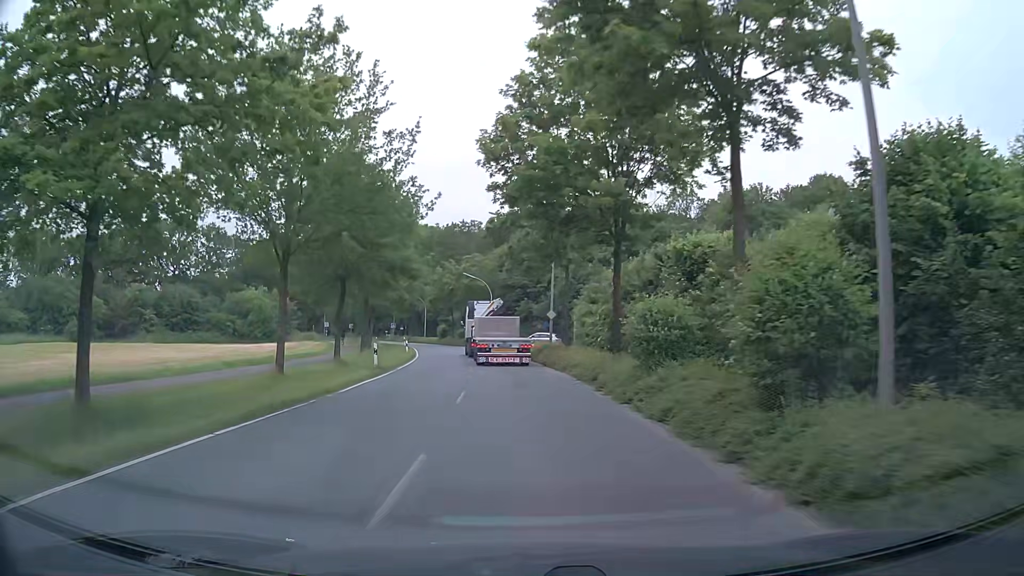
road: secondary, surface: asphalt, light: Day
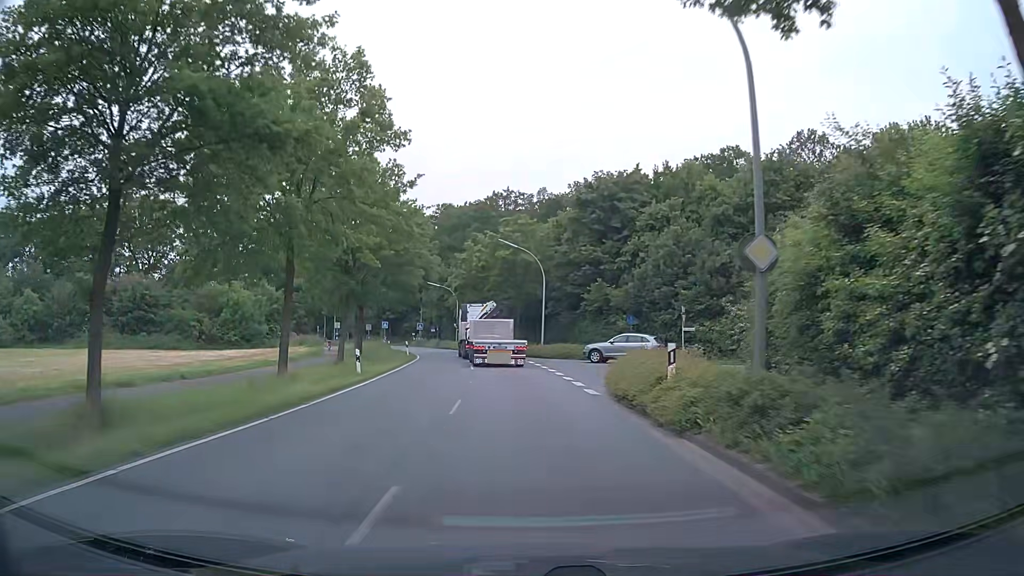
(-1.1, +28.2) m; -5°
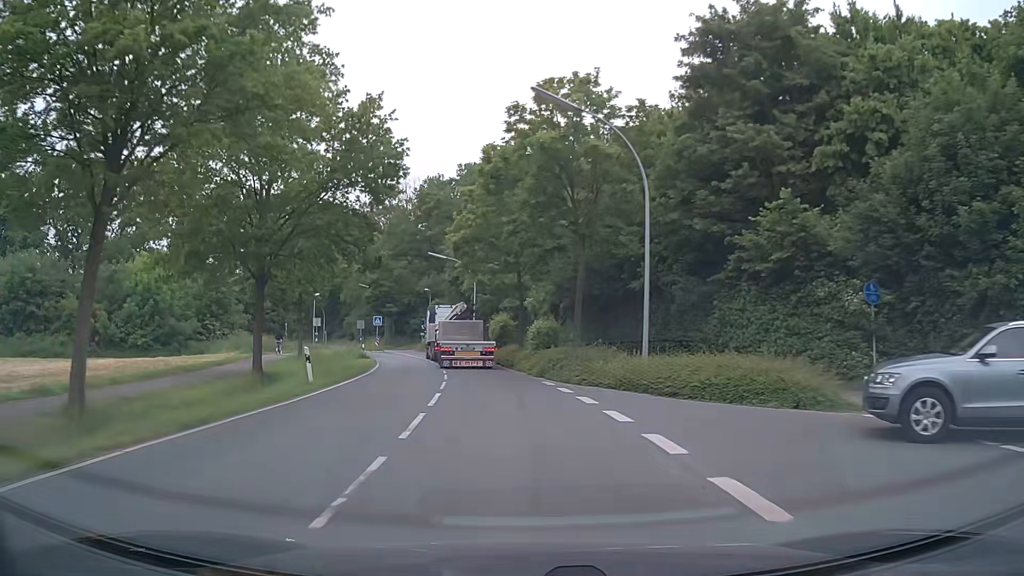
(-0.8, +29.5) m; -4°
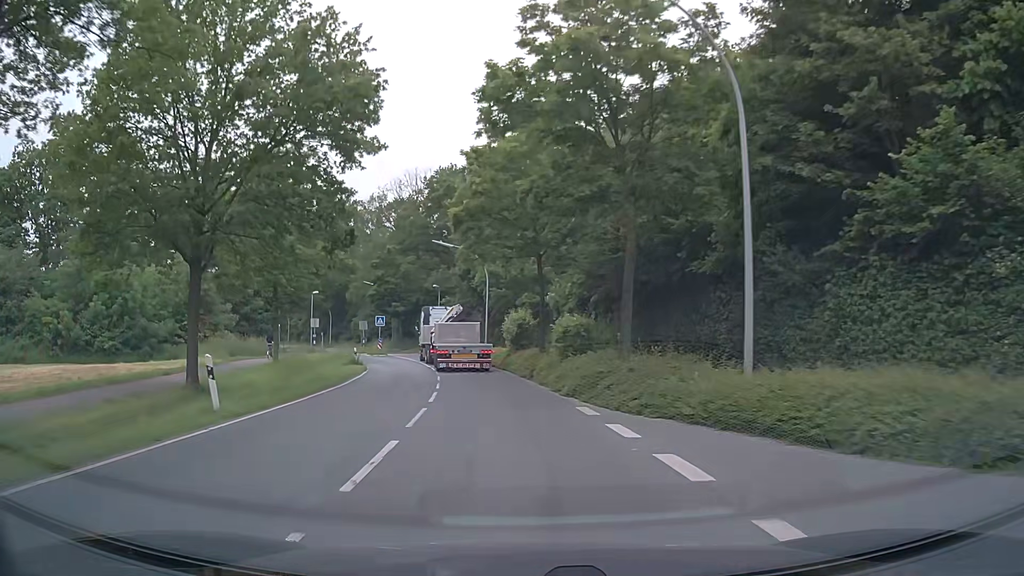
(-0.1, +7.6) m; -2°
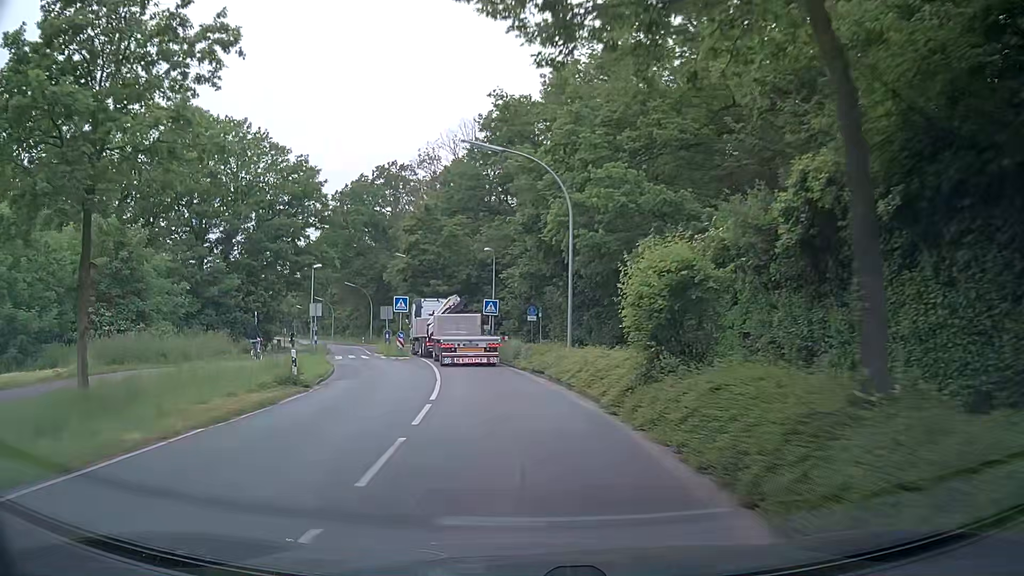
(-1.2, +22.0) m; -6°
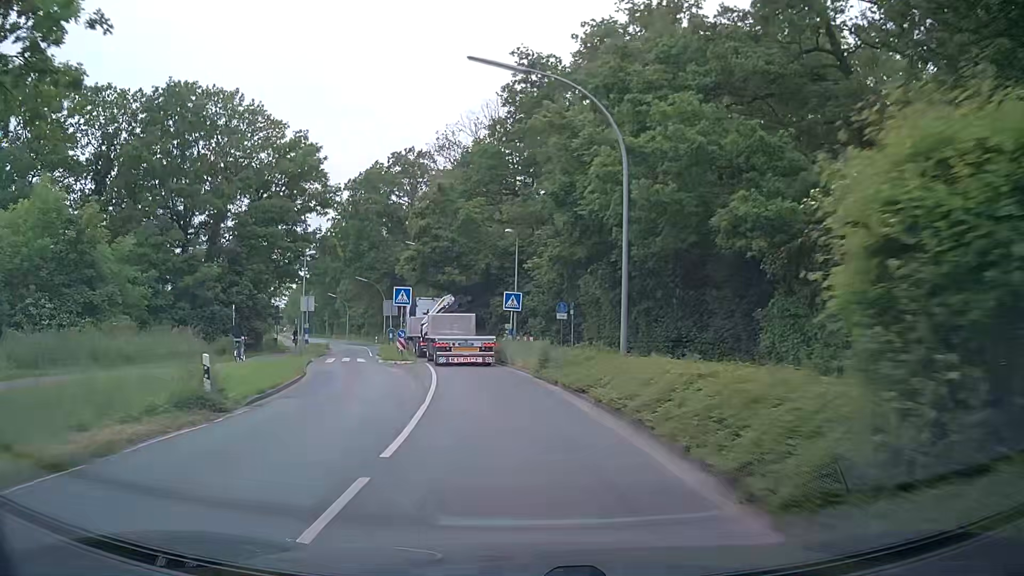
(-0.2, +7.2) m; -3°
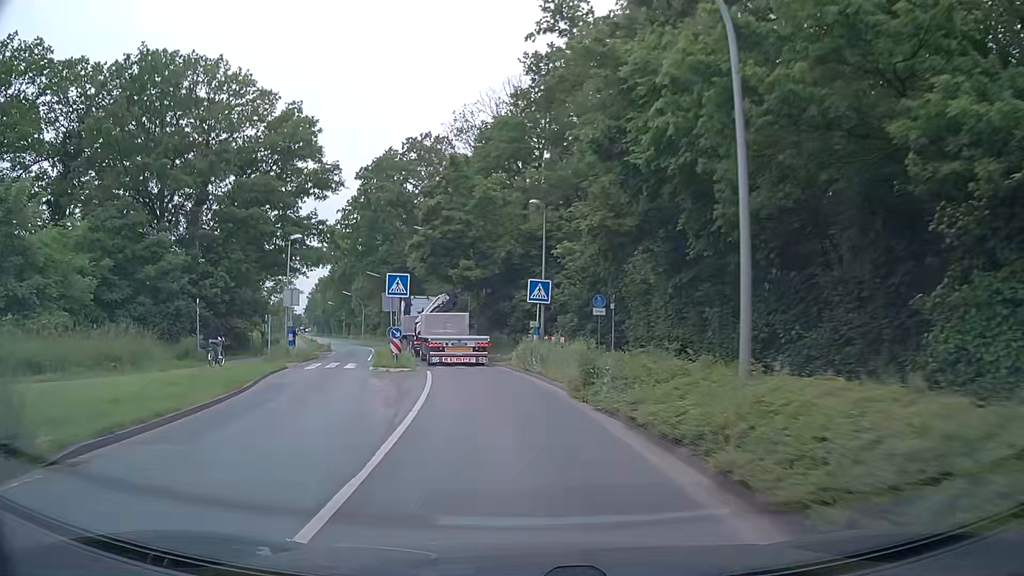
(0.0, +7.1) m; -1°
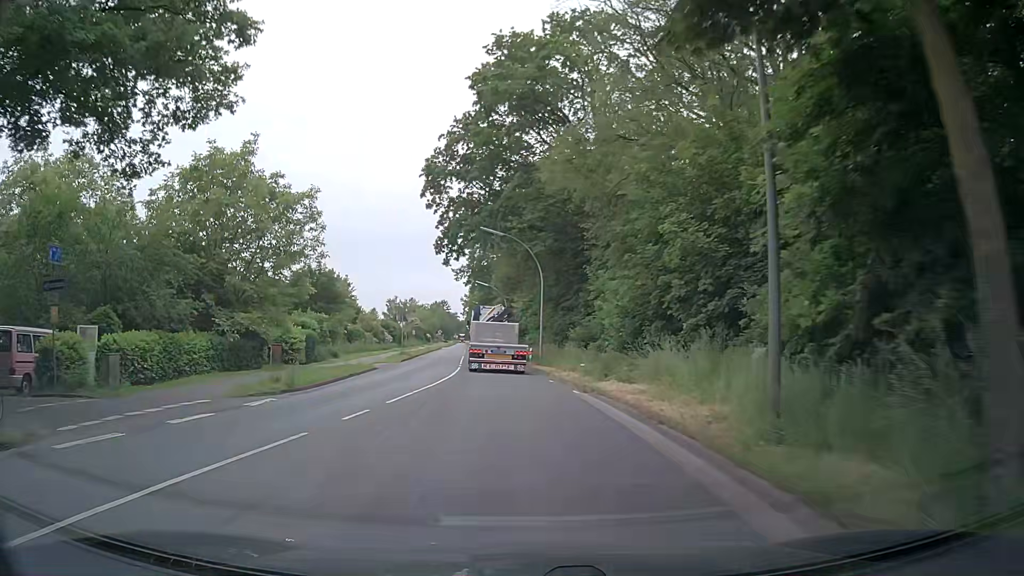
(-4.4, +34.5) m; -15°
(0, +10) (-1, +20) (-2, +30) (-2, +40) (-3, +50) (-4, +60) (-5, +70) (-6, +80) (-7, +90) (-8, +100) m
